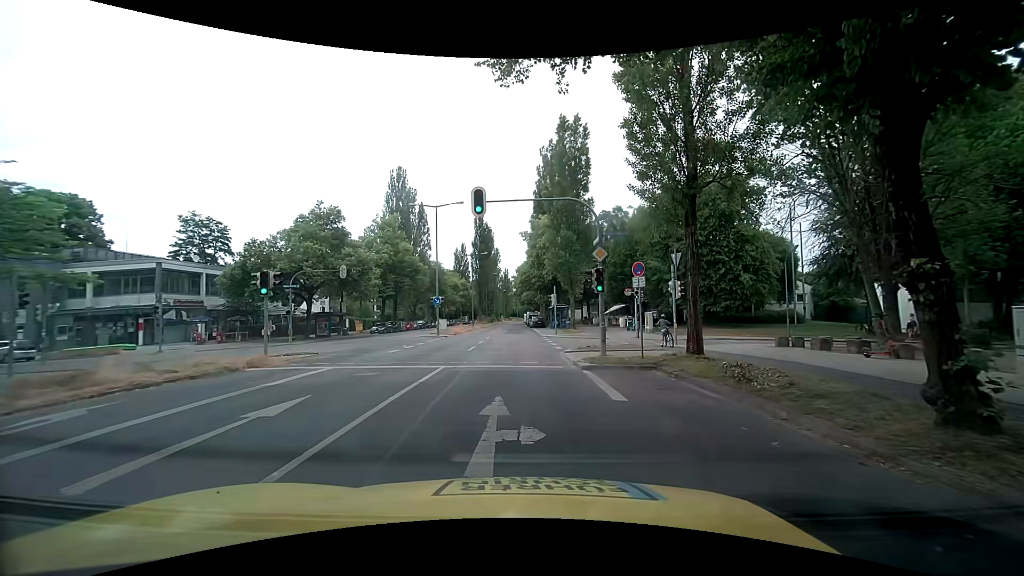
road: secondary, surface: asphalt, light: Day
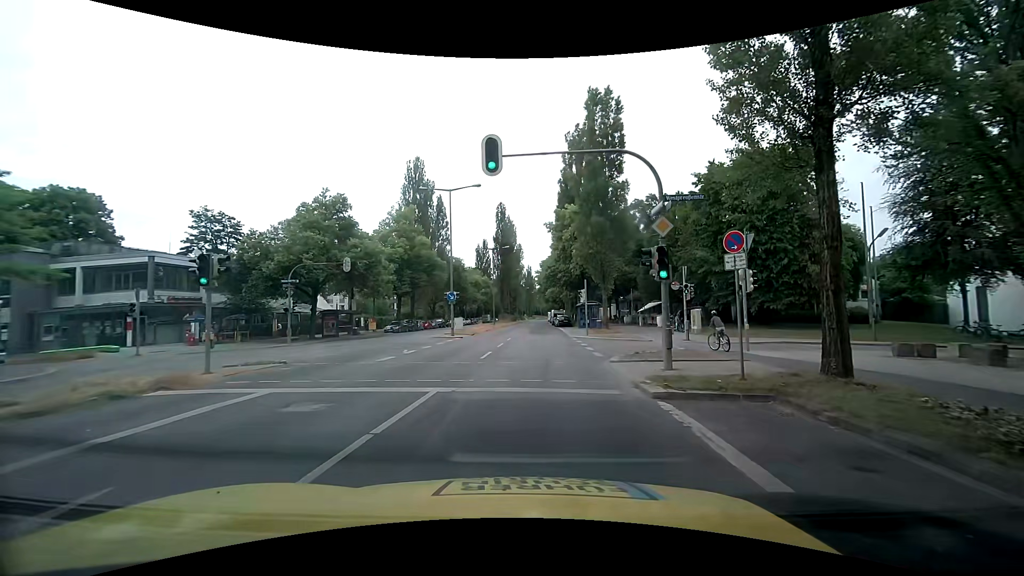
(0.0, +5.1) m; -3°
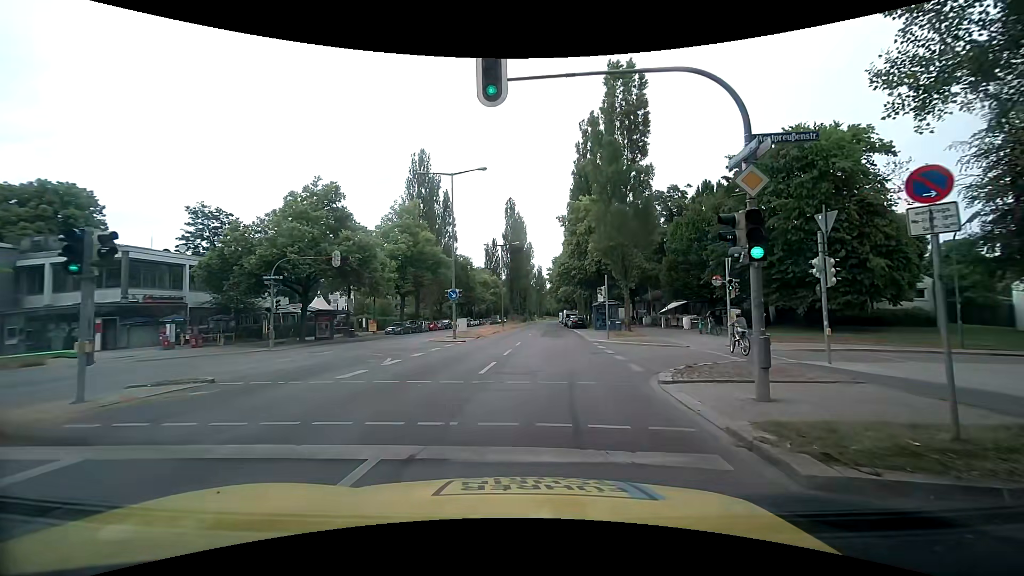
(+0.1, +4.3) m; -1°
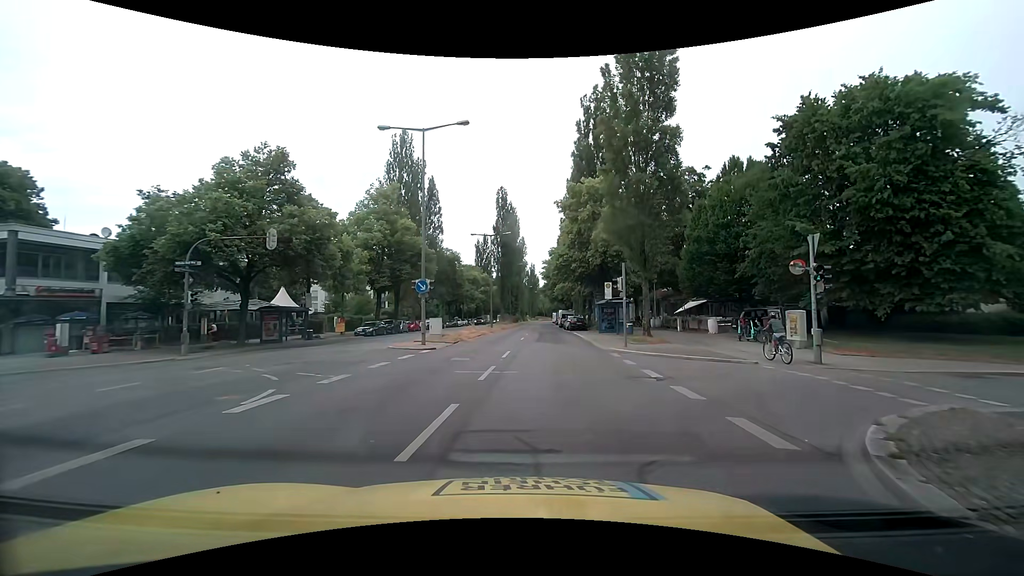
(+0.2, +7.4) m; +3°
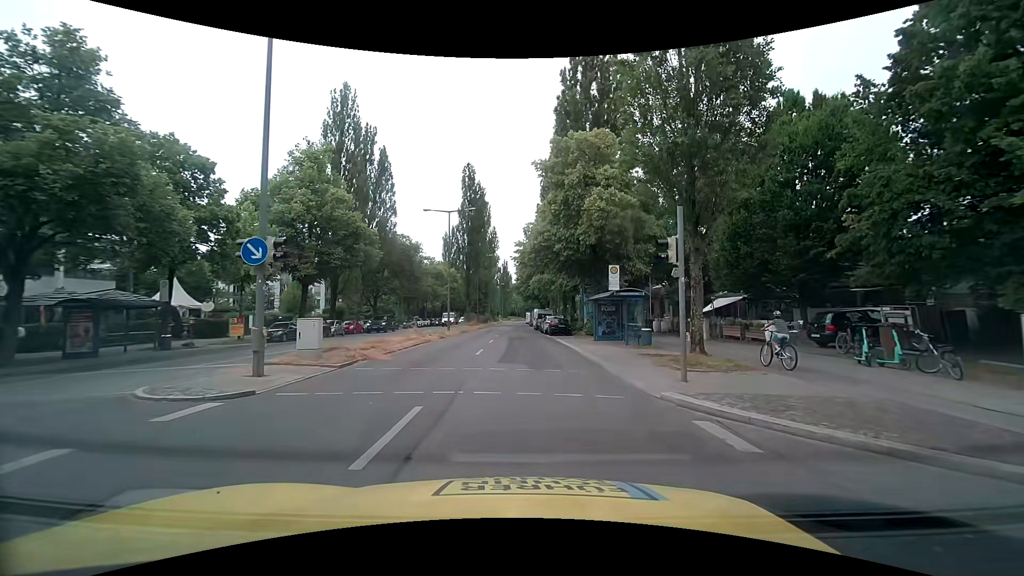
(+0.4, +12.3) m; +2°
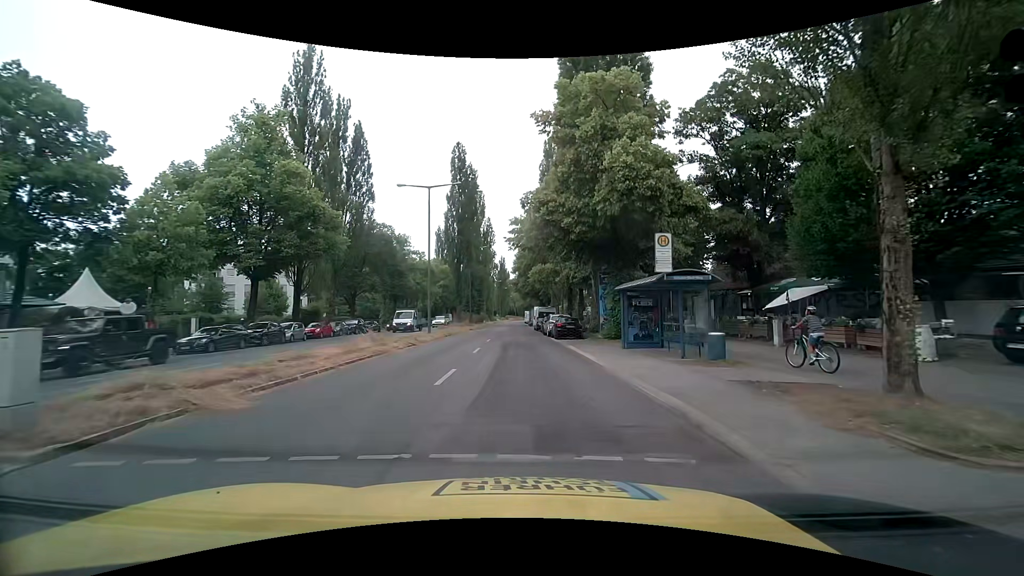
(+0.1, +8.2) m; +1°
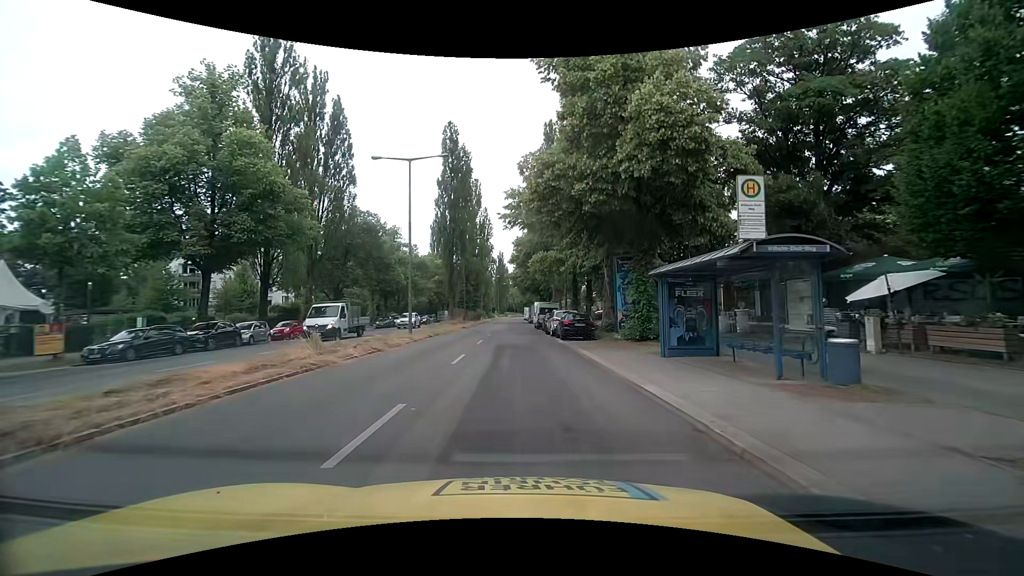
(0.0, +5.5) m; 0°
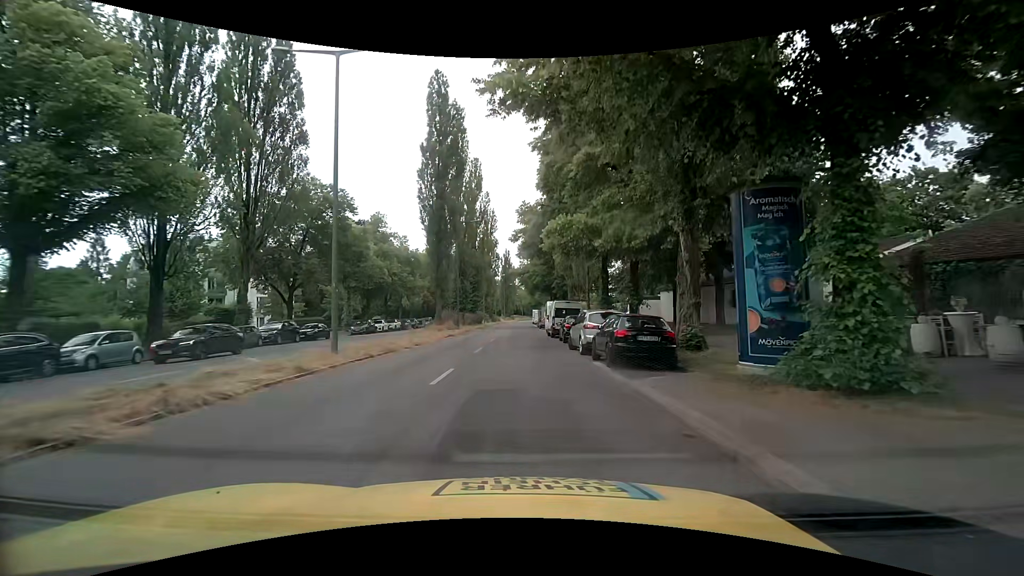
(0.0, +12.7) m; -1°
(0, +10) (0, +20) (0, +30) (0, +40) (0, +50) (0, +60) (0, +70) (0, +80) (+1, +90) (+1, +100) m
